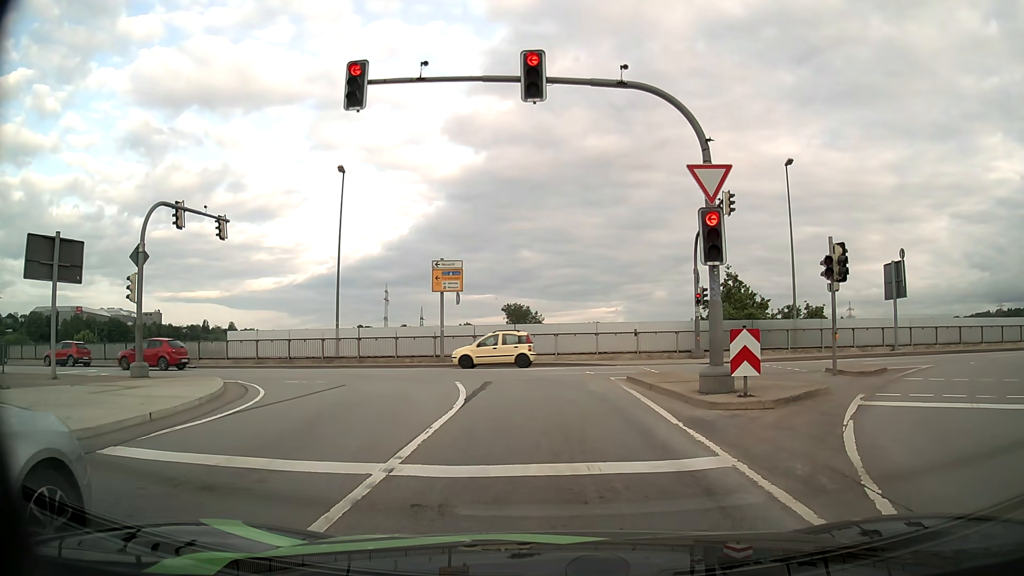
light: Day
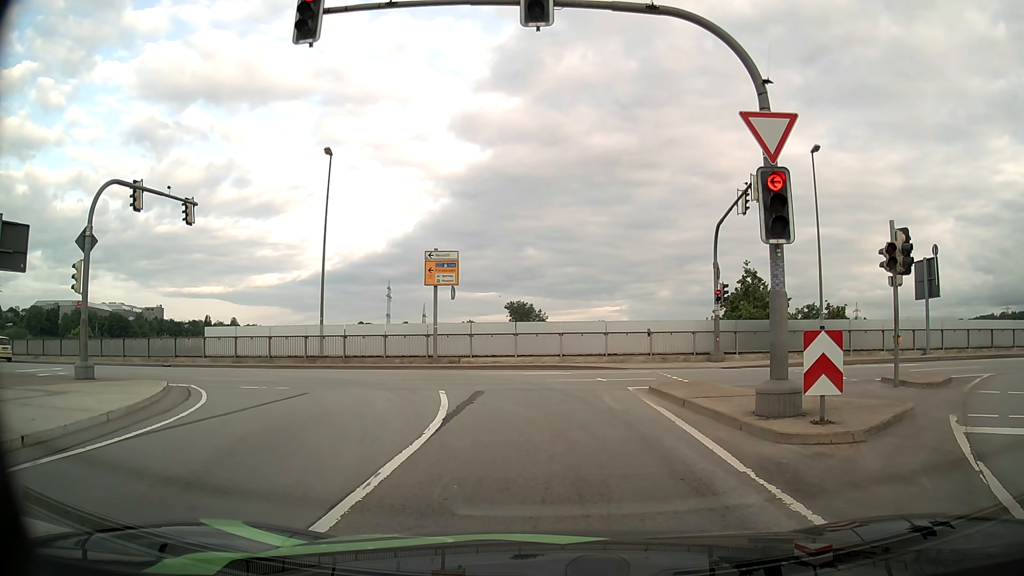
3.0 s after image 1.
(0.0, +3.0) m; 0°
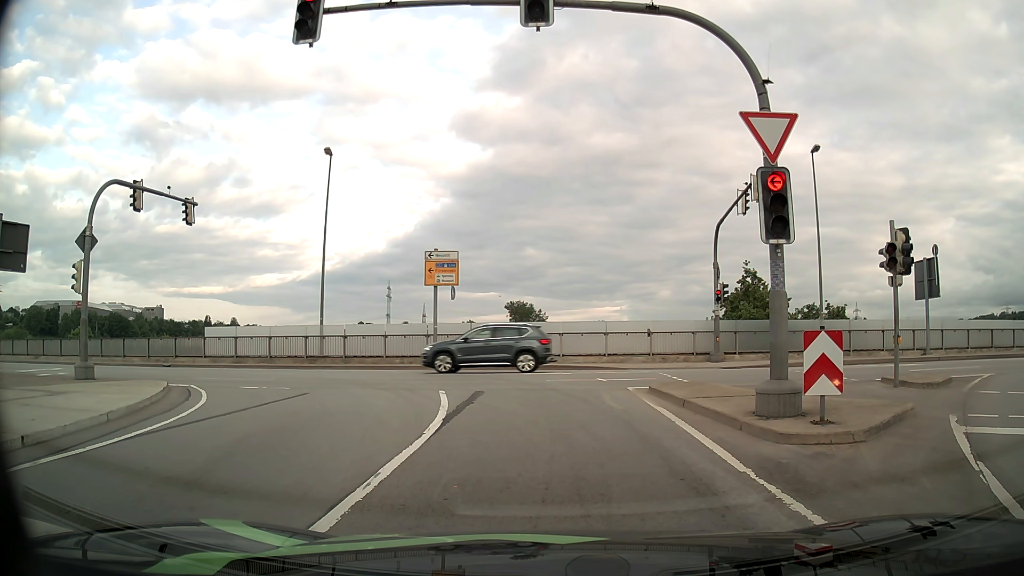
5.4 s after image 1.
(0.0, 0.0) m; 0°
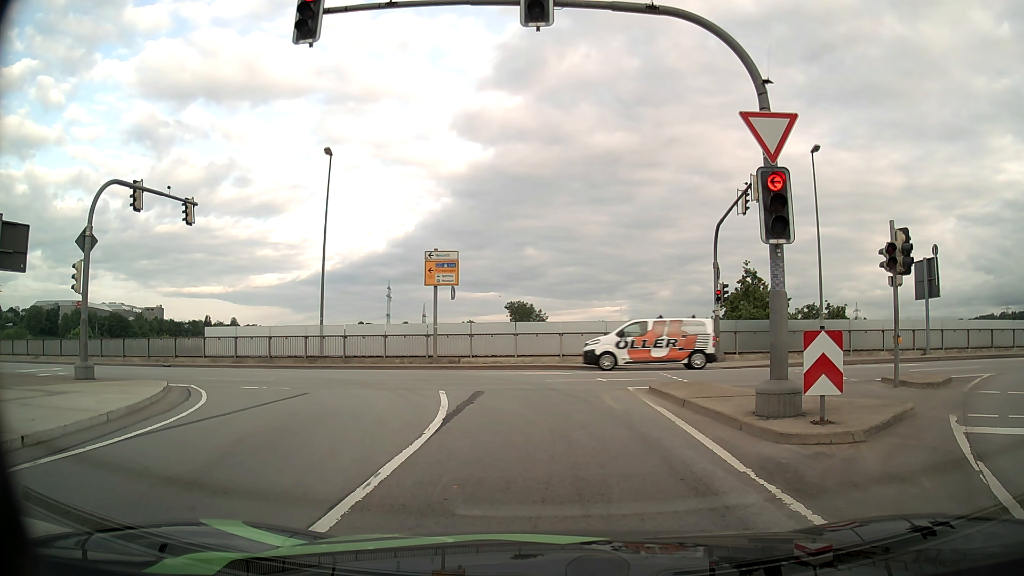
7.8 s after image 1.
(0.0, 0.0) m; 0°
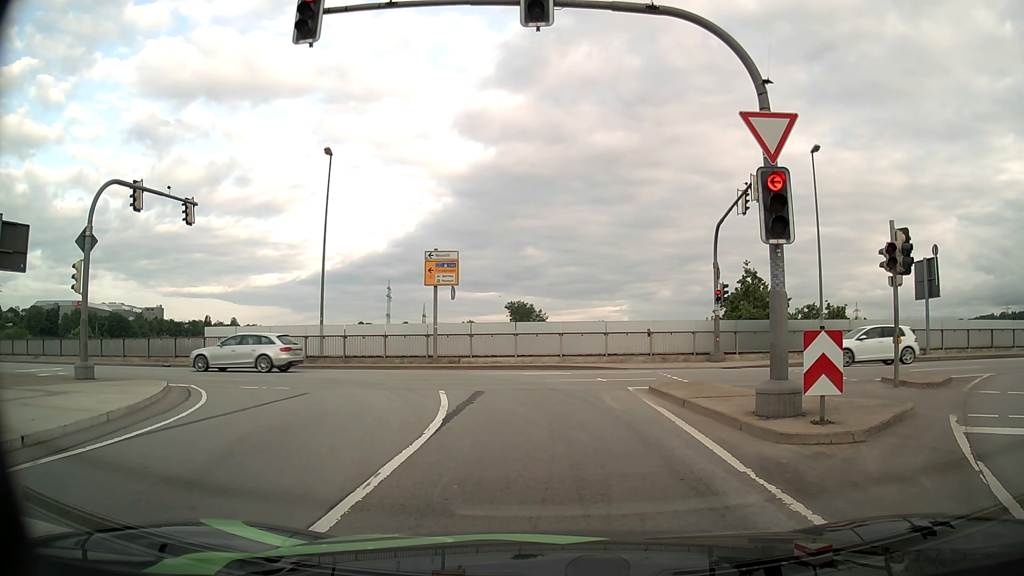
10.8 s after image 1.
(0.0, 0.0) m; 0°
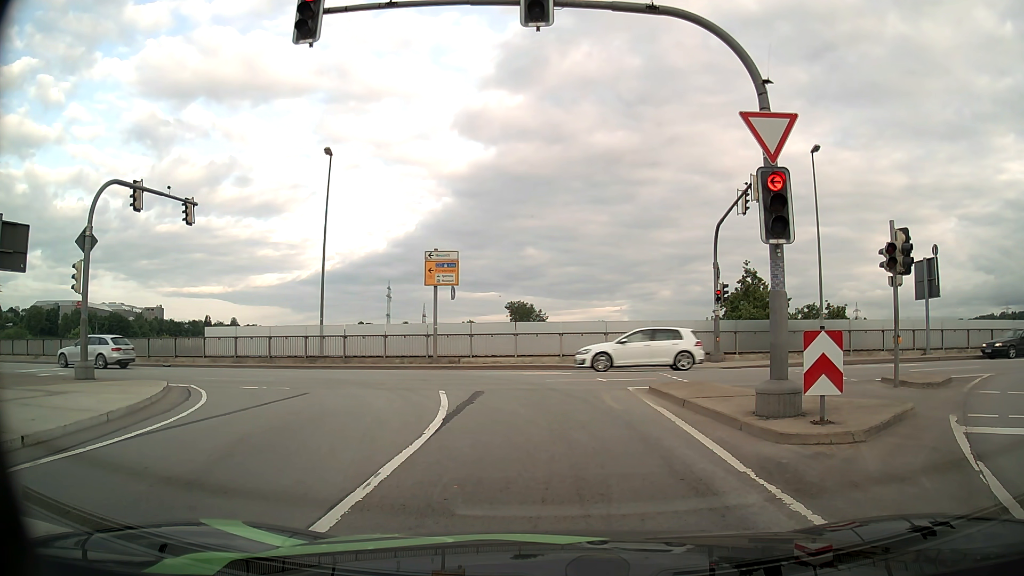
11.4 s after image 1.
(0.0, 0.0) m; 0°
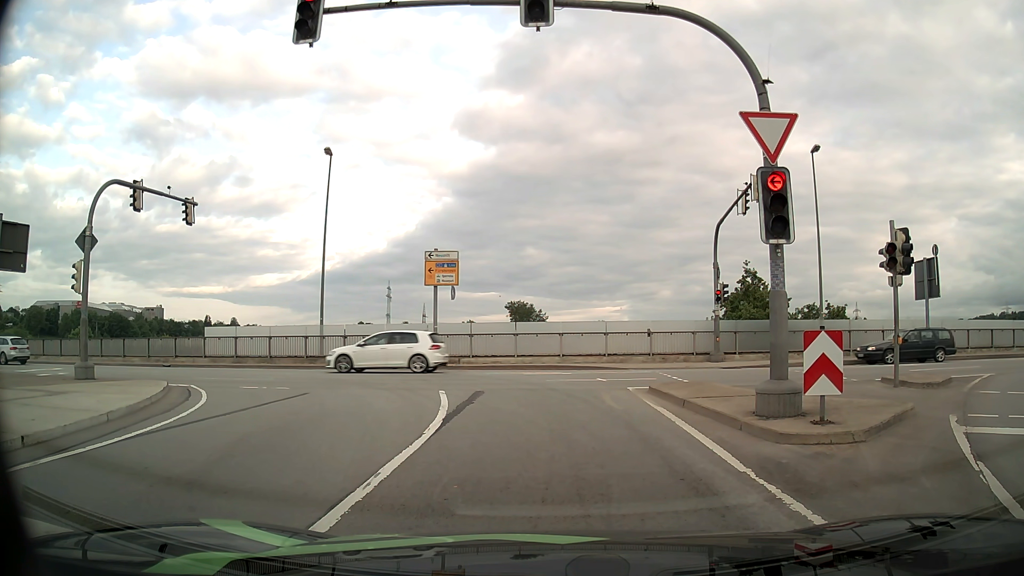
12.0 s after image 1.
(0.0, 0.0) m; 0°
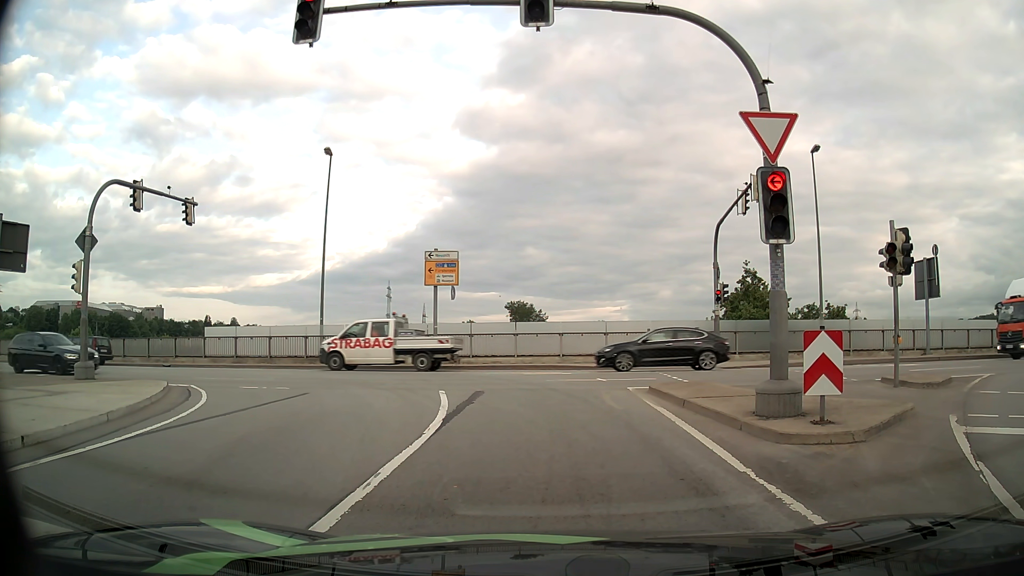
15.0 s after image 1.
(0.0, 0.0) m; 0°
